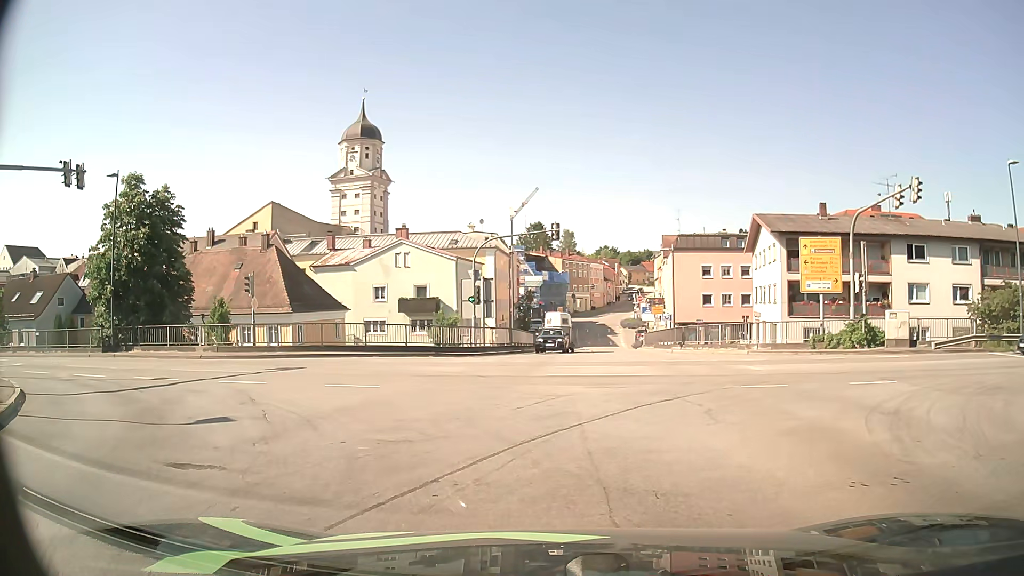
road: secondary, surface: asphalt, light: Day
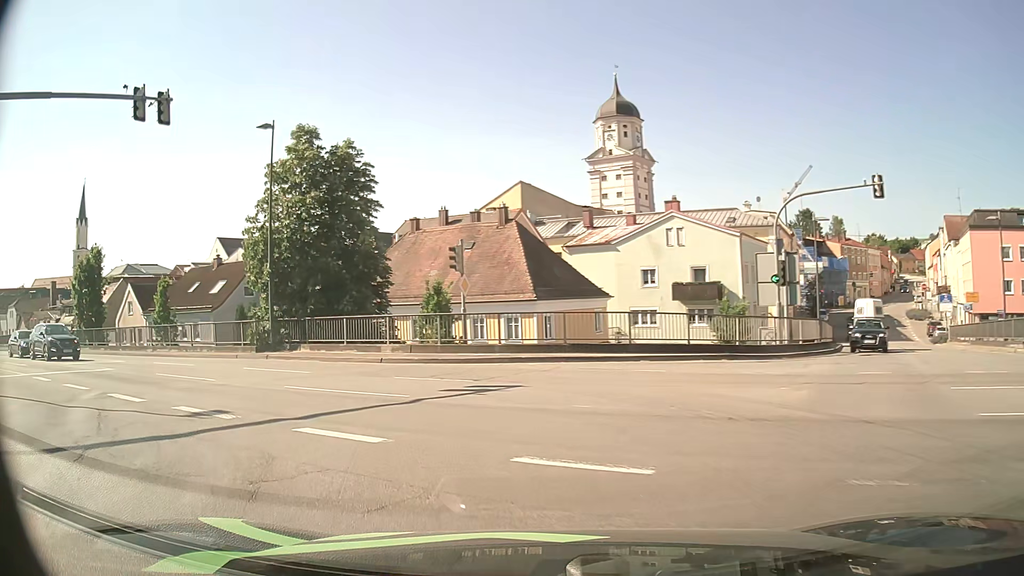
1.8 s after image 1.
(-1.8, +9.7) m; -22°
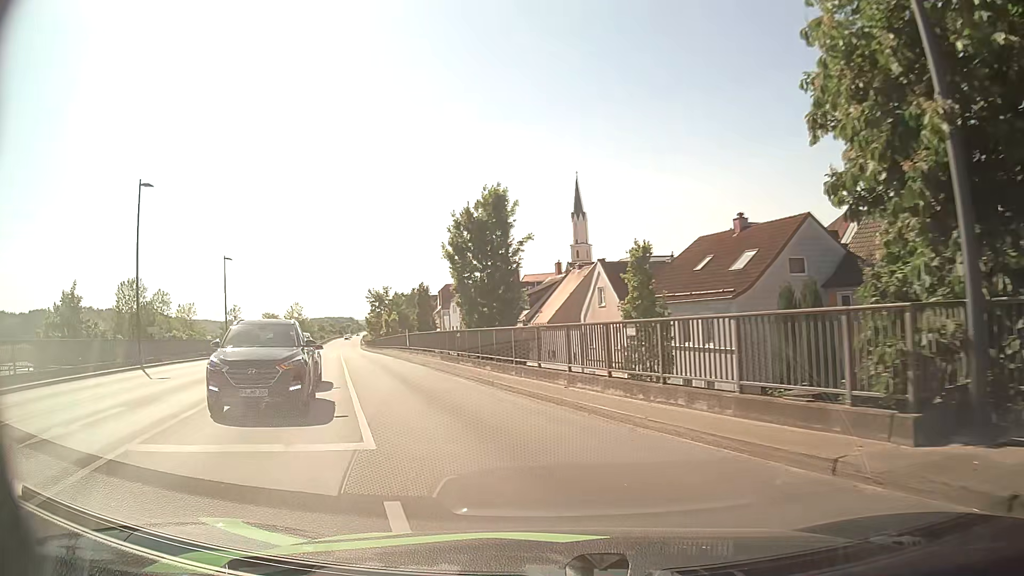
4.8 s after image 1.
(-8.9, +19.1) m; -45°
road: primary
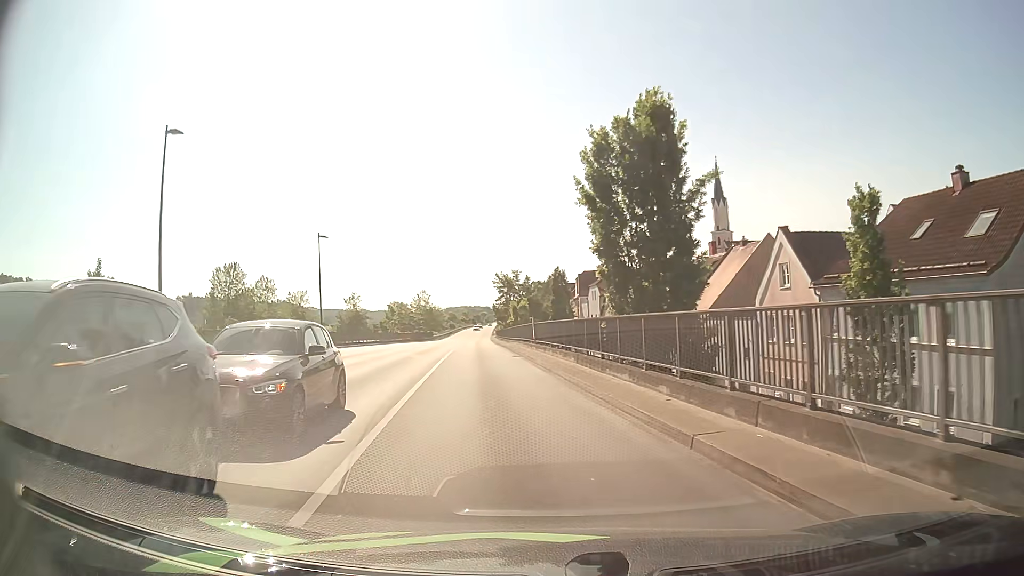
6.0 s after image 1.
(-1.1, +9.8) m; -12°
